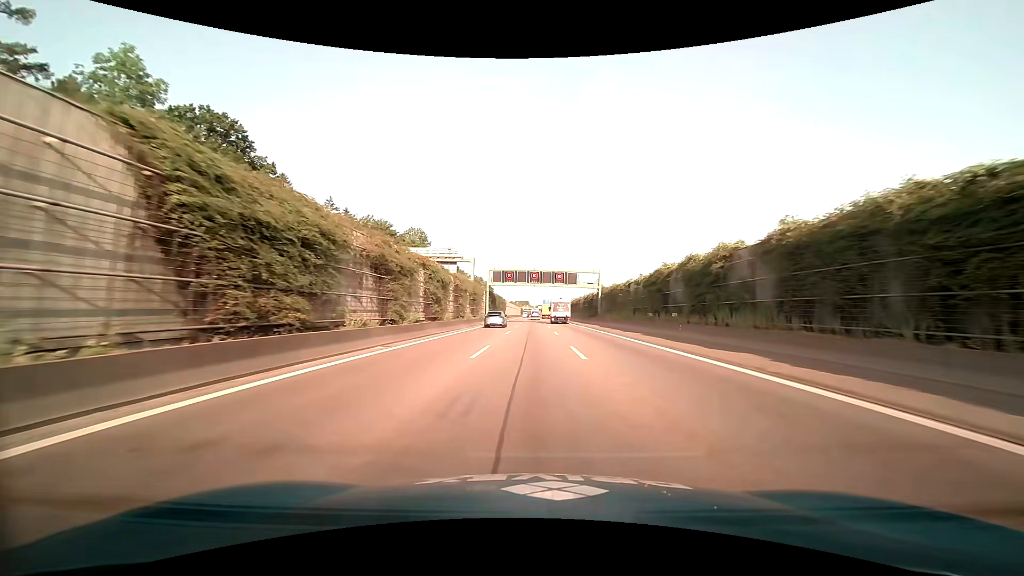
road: motorway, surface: asphalt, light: Day
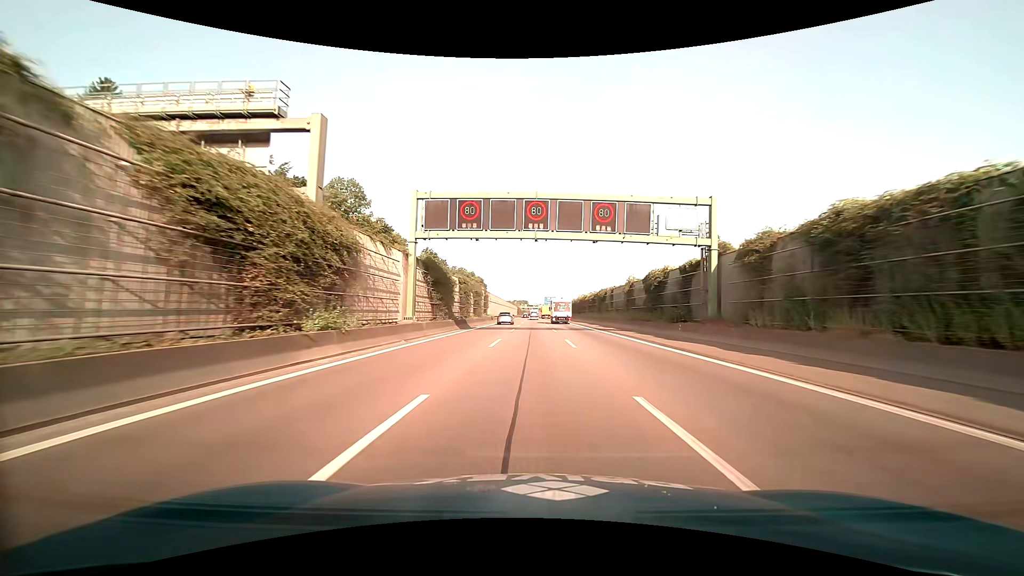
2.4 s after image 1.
(+0.1, +48.8) m; 0°
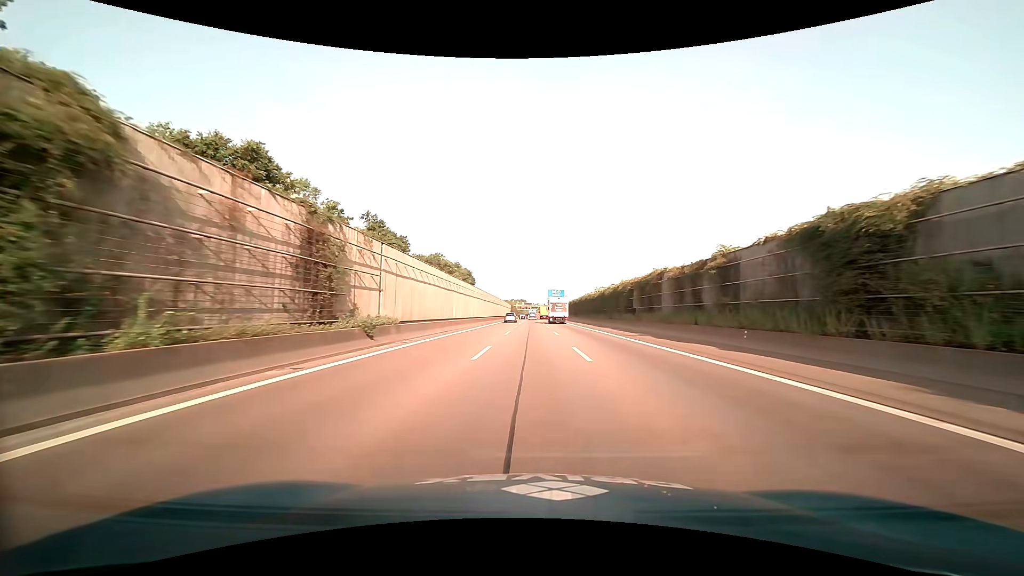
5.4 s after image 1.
(+0.1, +59.8) m; 0°
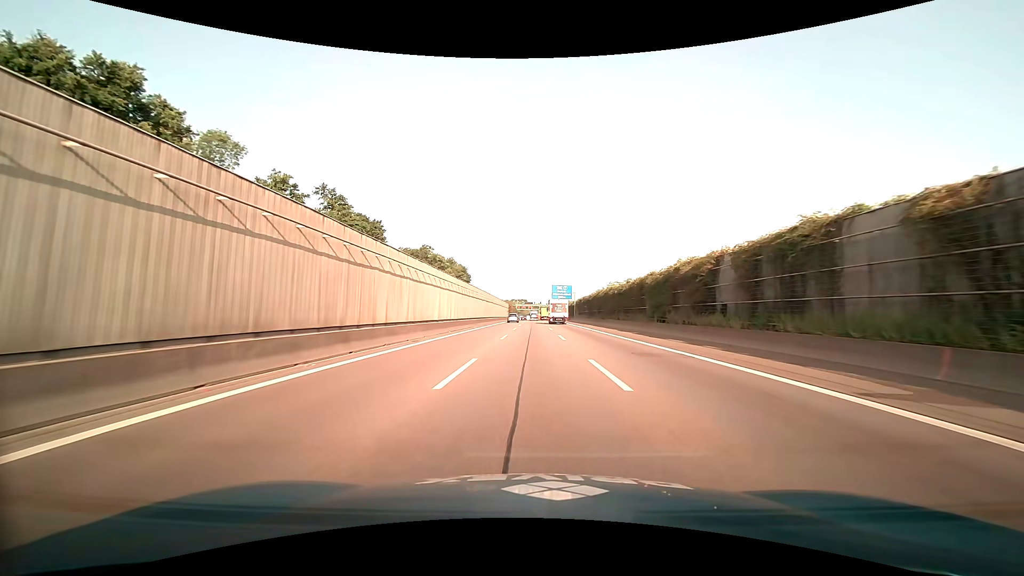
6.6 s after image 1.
(0.0, +23.8) m; 0°
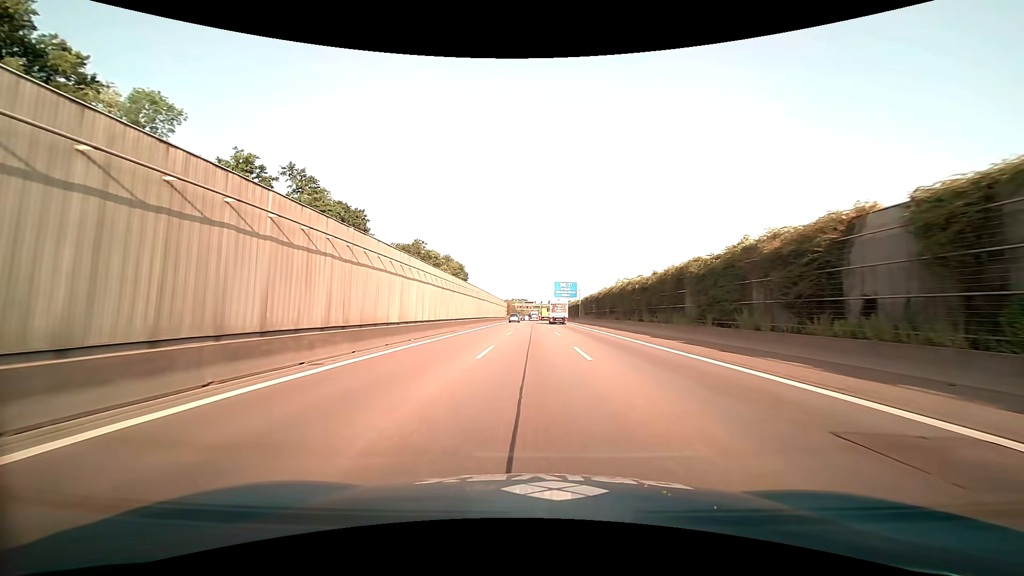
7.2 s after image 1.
(0.0, +11.9) m; 0°
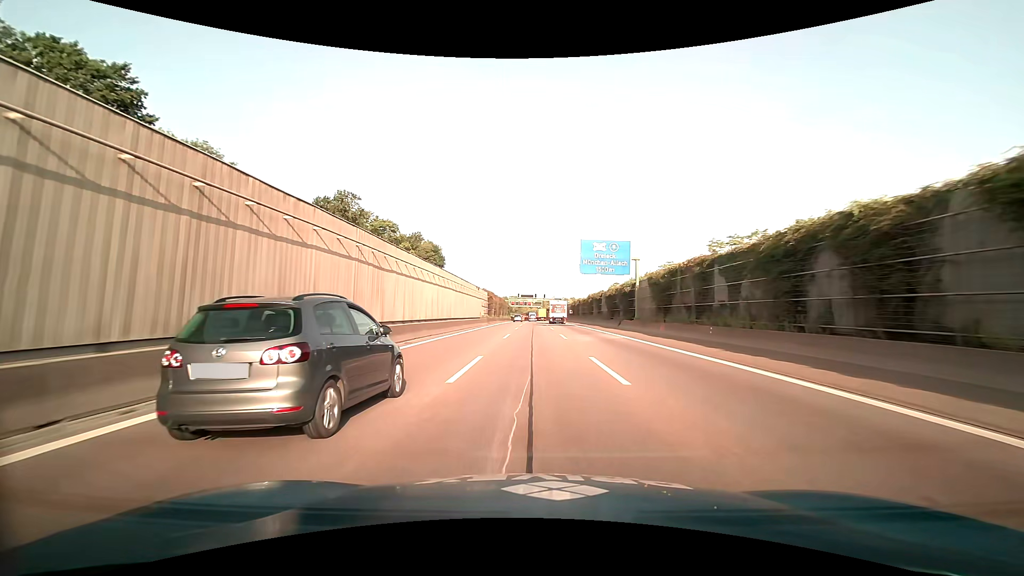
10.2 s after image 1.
(-0.1, +59.7) m; 0°
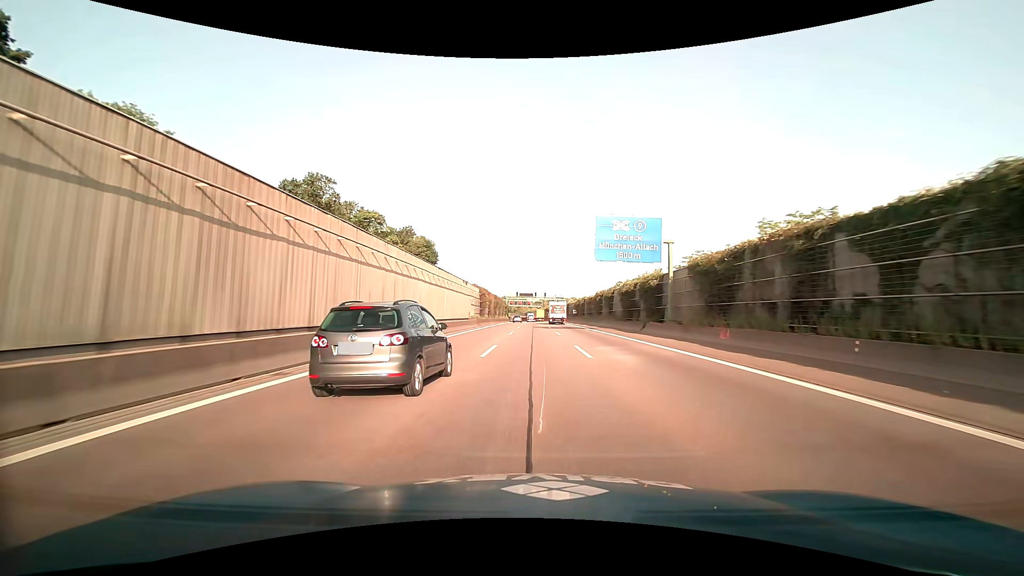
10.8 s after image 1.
(0.0, +12.0) m; 0°
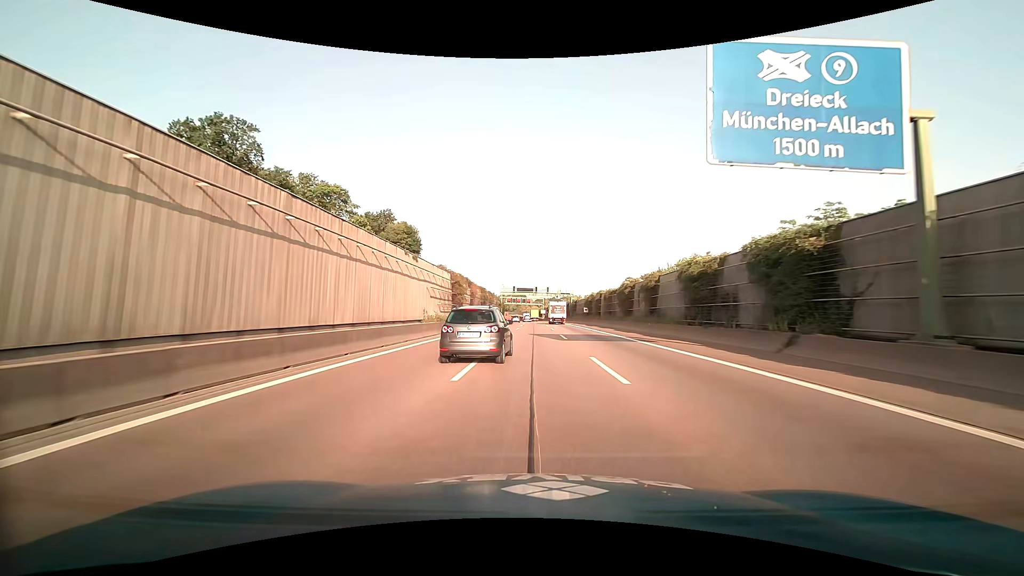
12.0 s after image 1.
(0.0, +24.1) m; 0°
(0, +10) (0, +20) (0, +30) (0, +40) (0, +50) (0, +60) (0, +70) (0, +80) (0, +90) (0, +100) m
